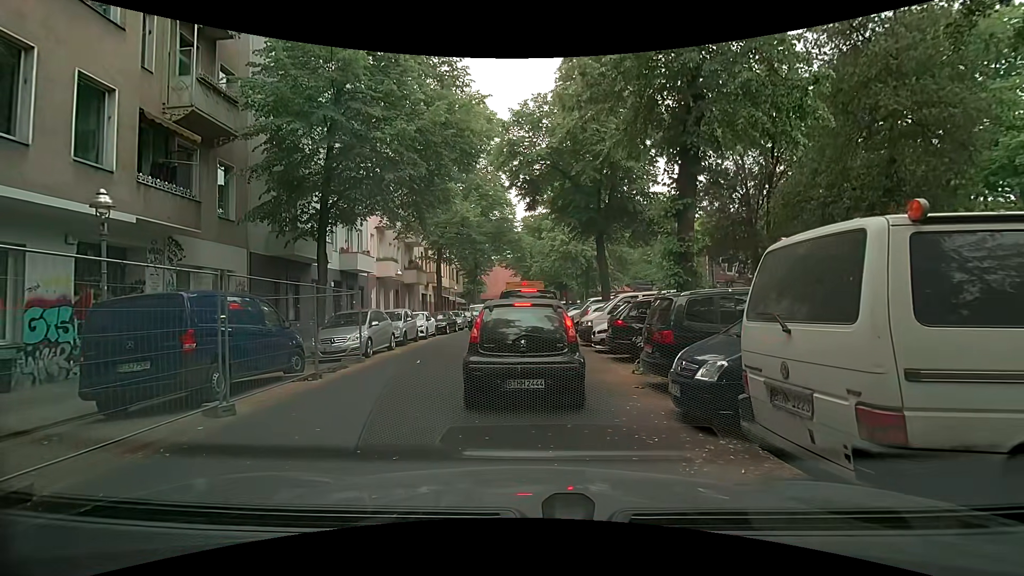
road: residential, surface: asphalt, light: Day
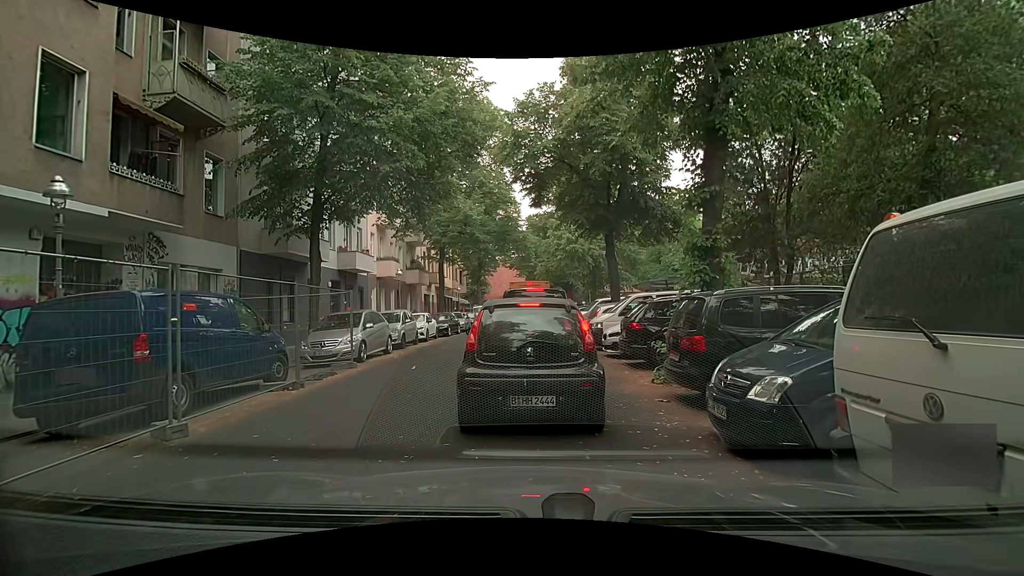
(0.0, +1.1) m; 0°
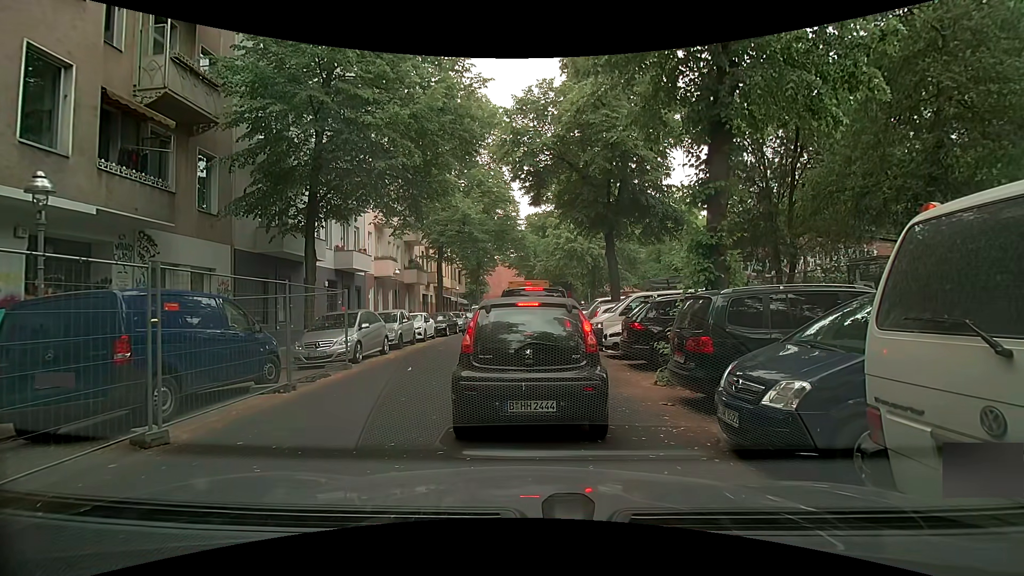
(0.0, +0.3) m; 0°
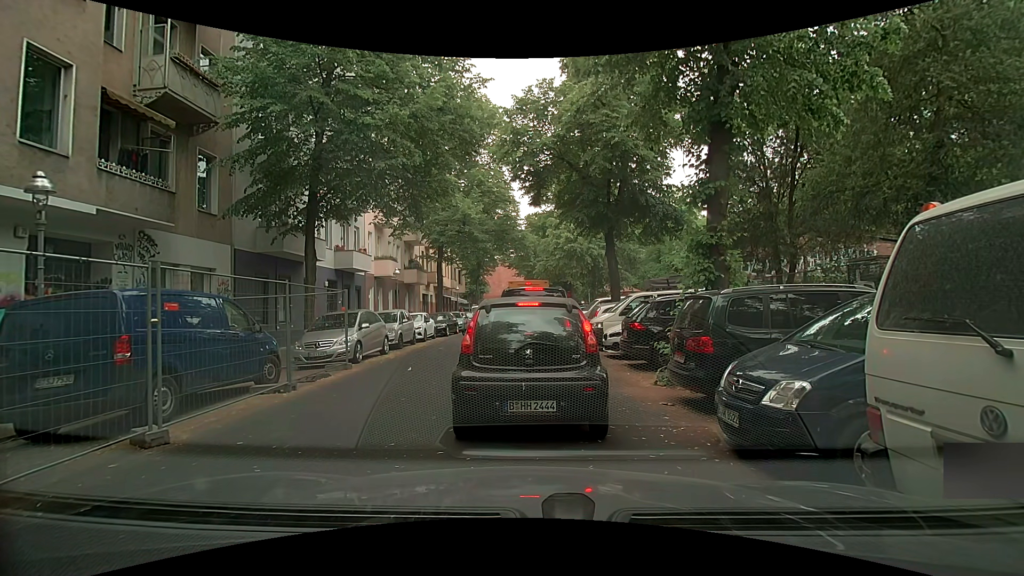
(0.0, 0.0) m; 0°
